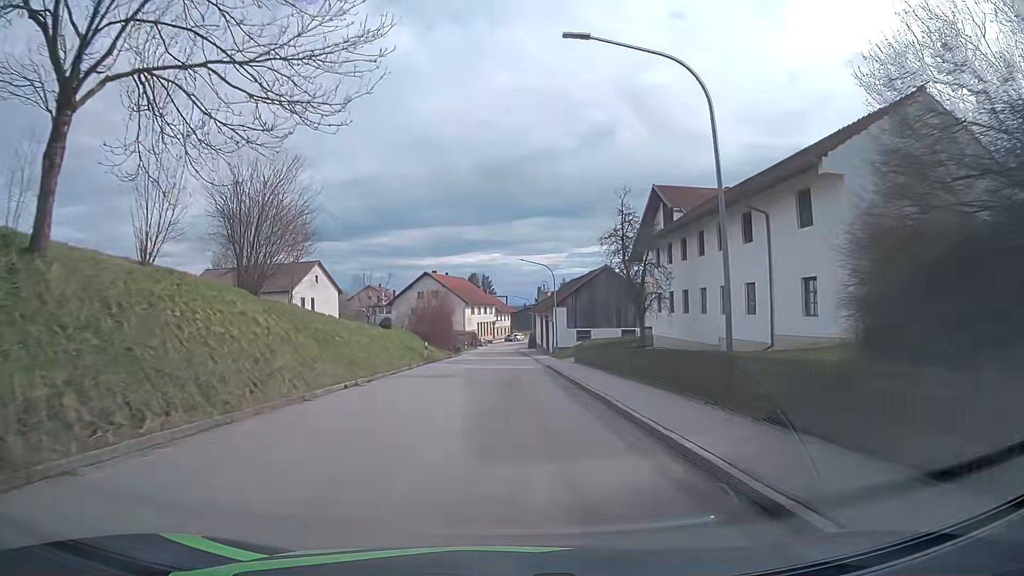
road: tertiary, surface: asphalt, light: Day
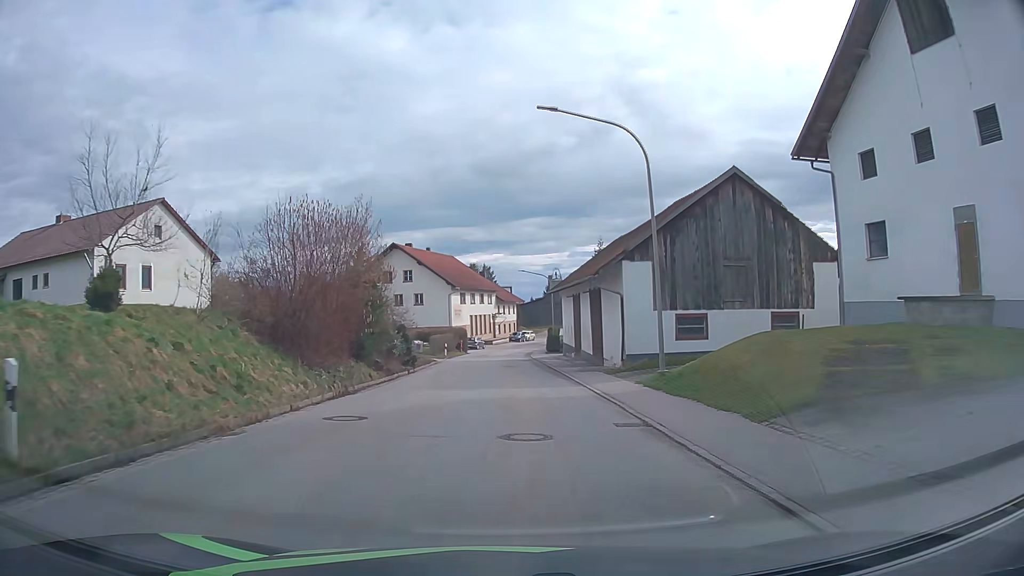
(0.0, +35.3) m; 0°
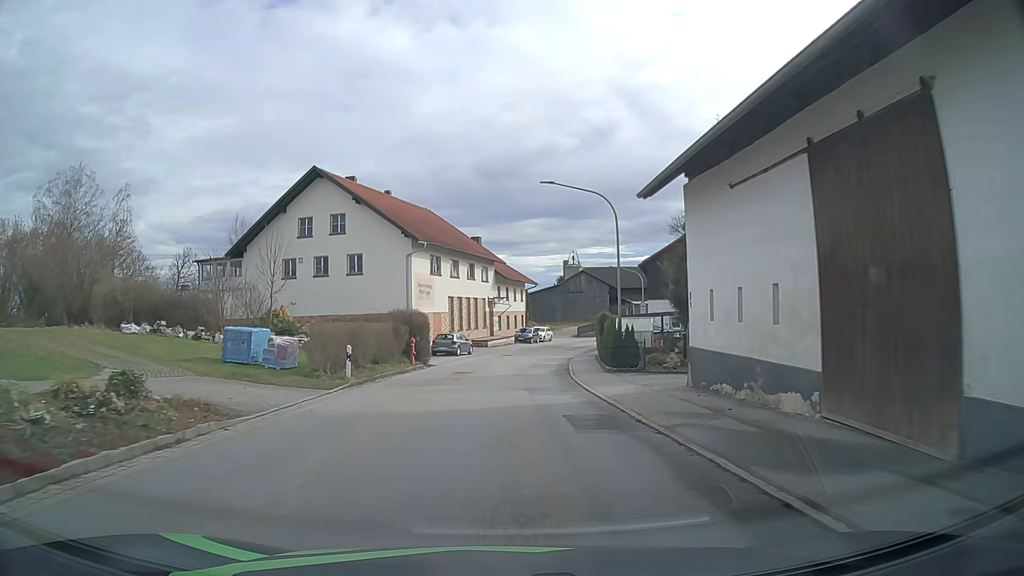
(0.0, +34.7) m; 0°
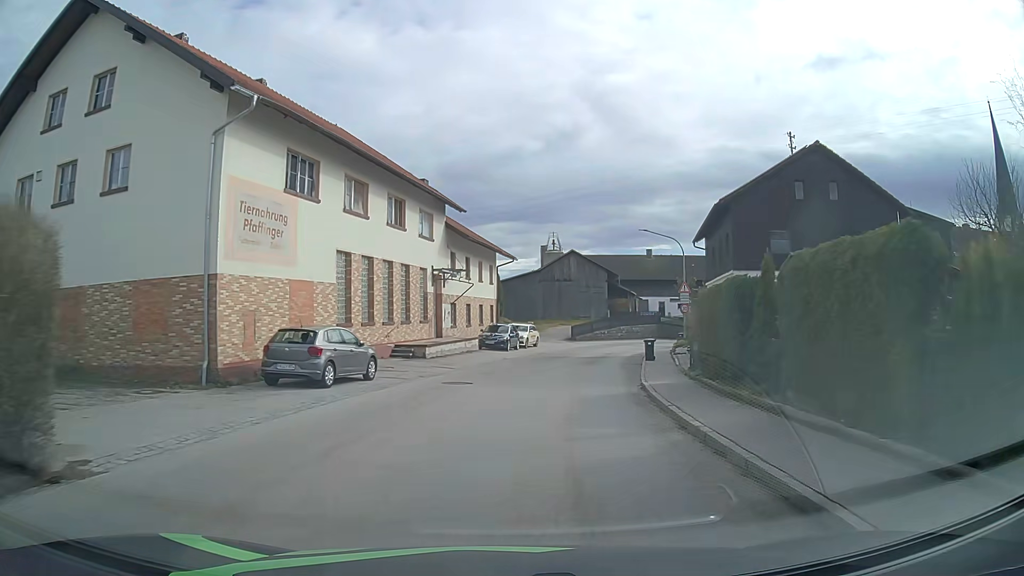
(+0.3, +26.3) m; +3°
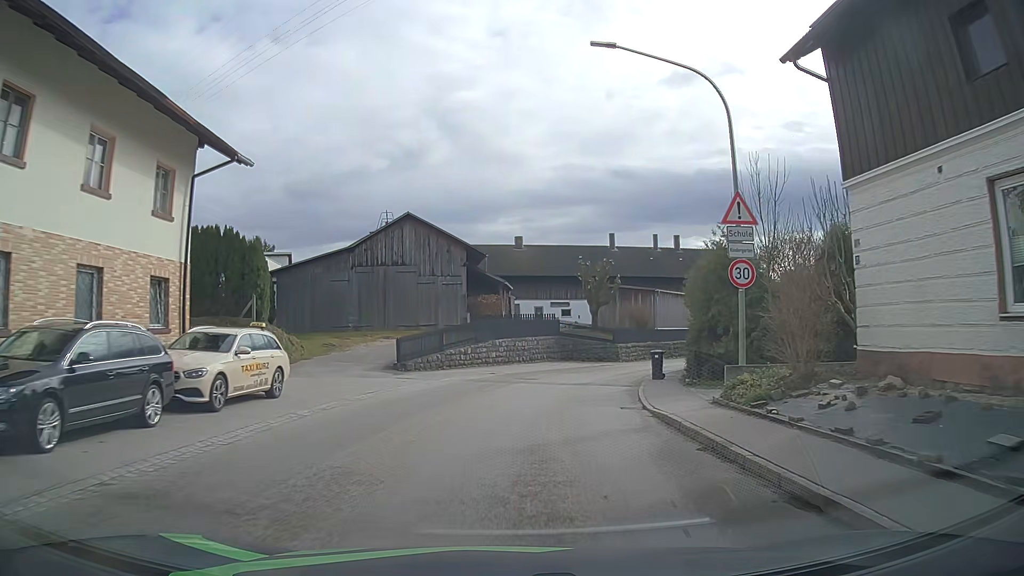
(+3.3, +30.5) m; +13°
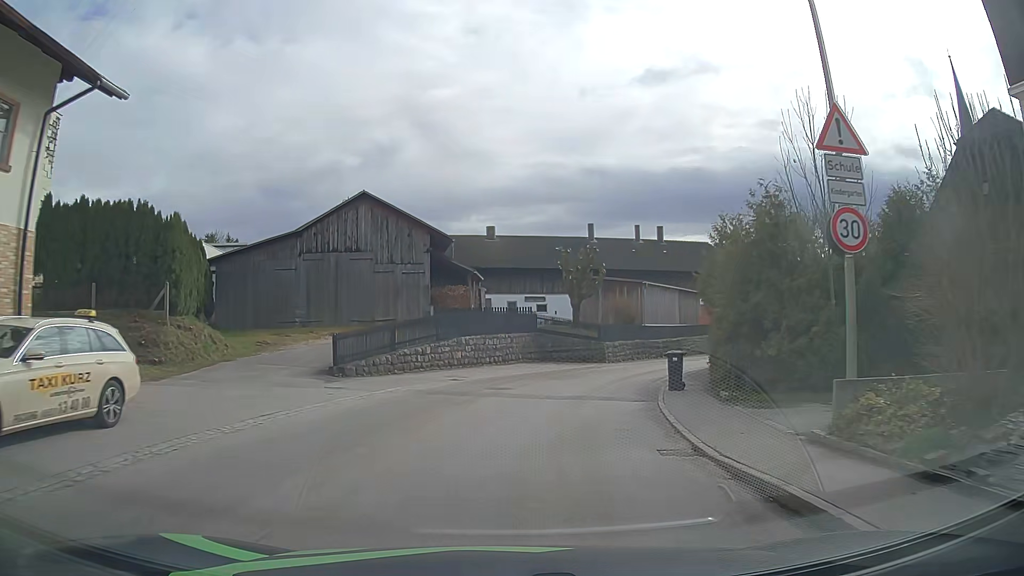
(+0.1, +5.8) m; +2°
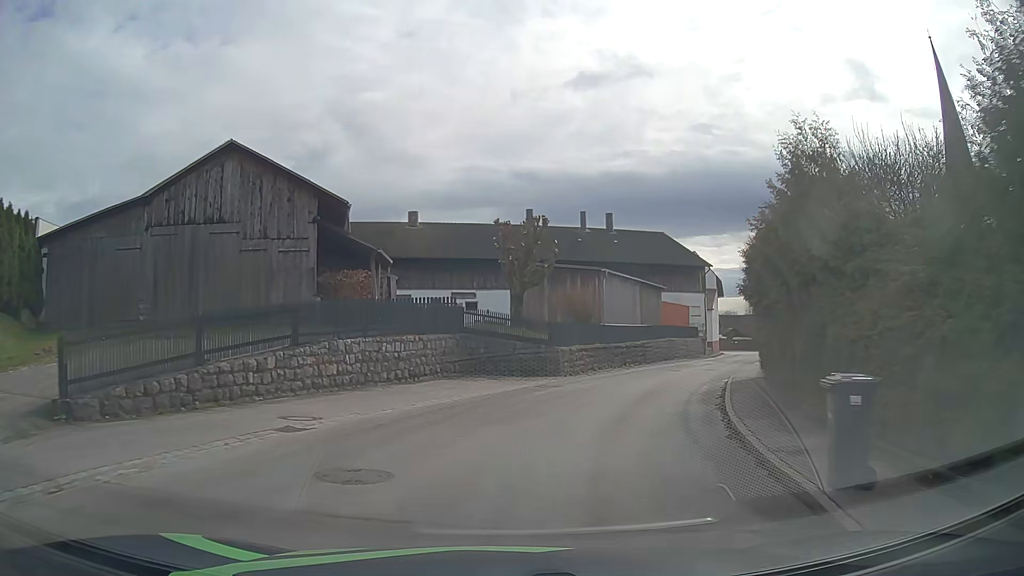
(+0.5, +11.1) m; +6°
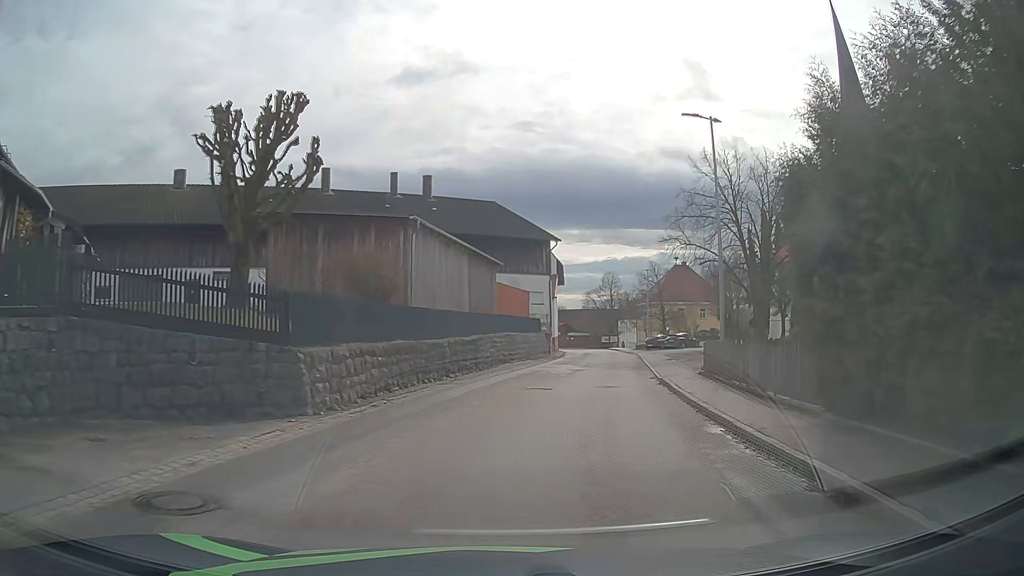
(+2.1, +15.3) m; +16°
(+1, +10) (+2, +20) (+4, +30) (+6, +40) (+7, +49) (+9, +59) (+10, +69) (+11, +79) (+10, +89) (+6, +98) m
